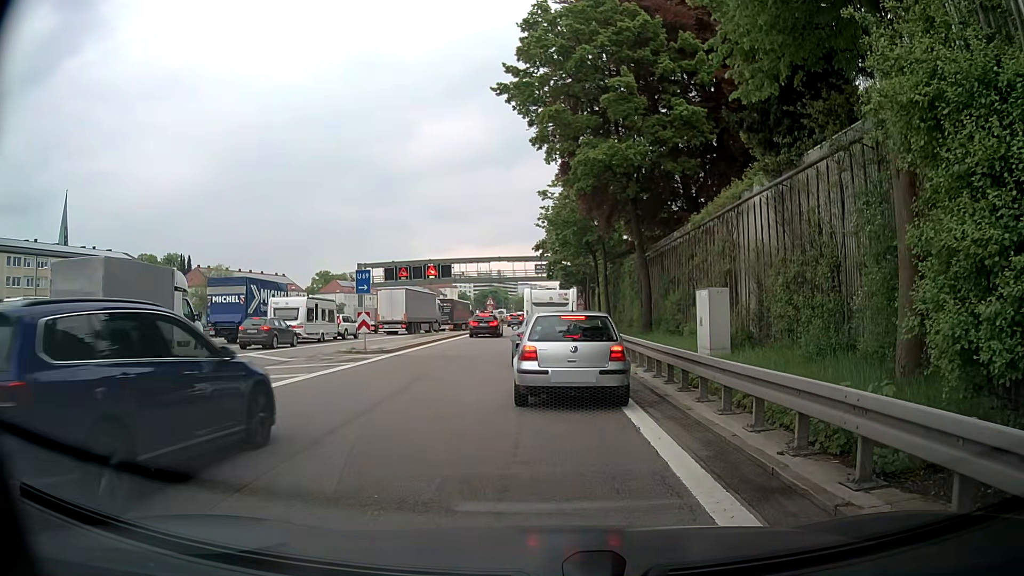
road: motorway_link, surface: asphalt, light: Day
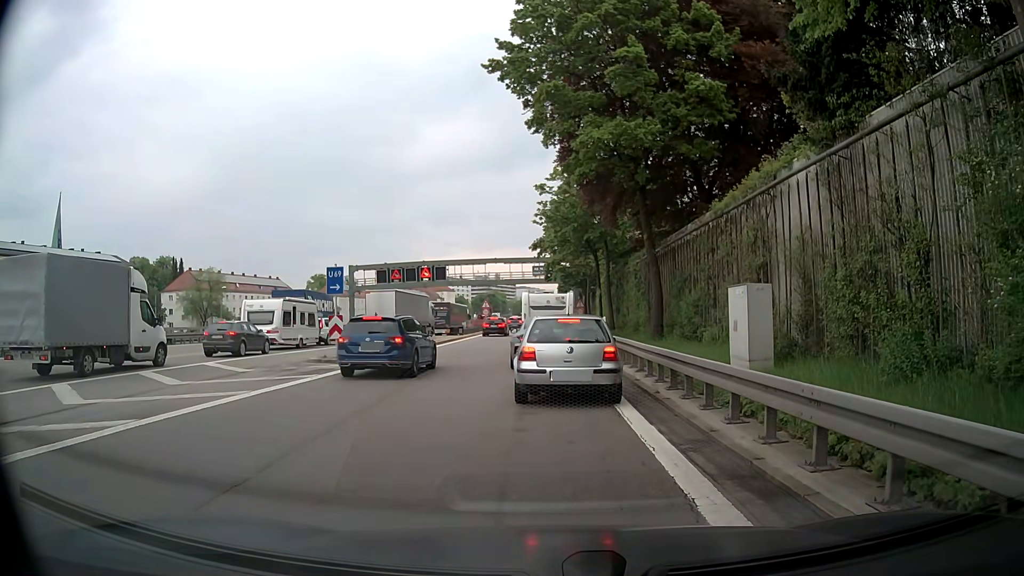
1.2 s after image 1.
(0.0, +3.3) m; 0°
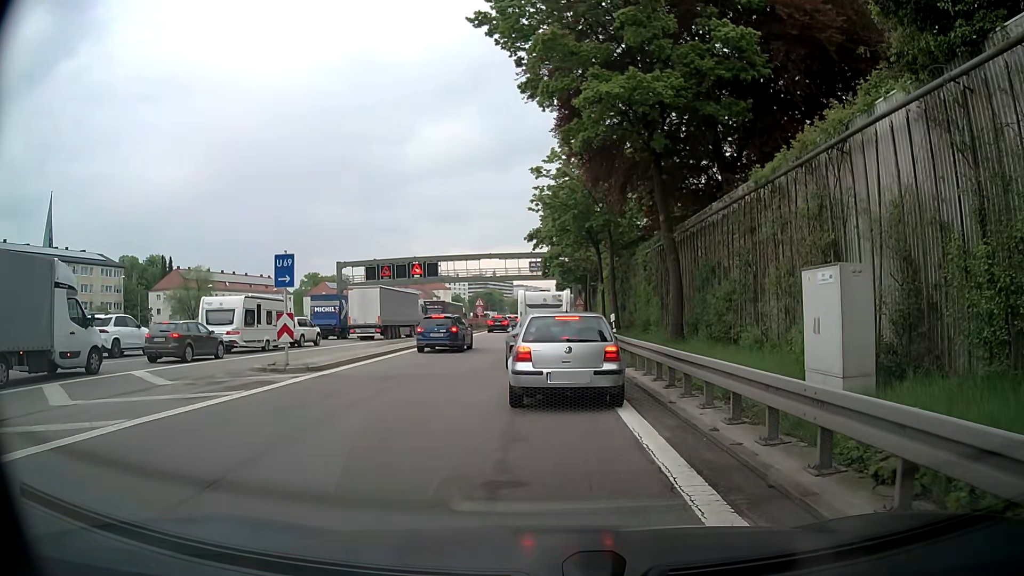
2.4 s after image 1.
(+0.1, +4.3) m; +1°
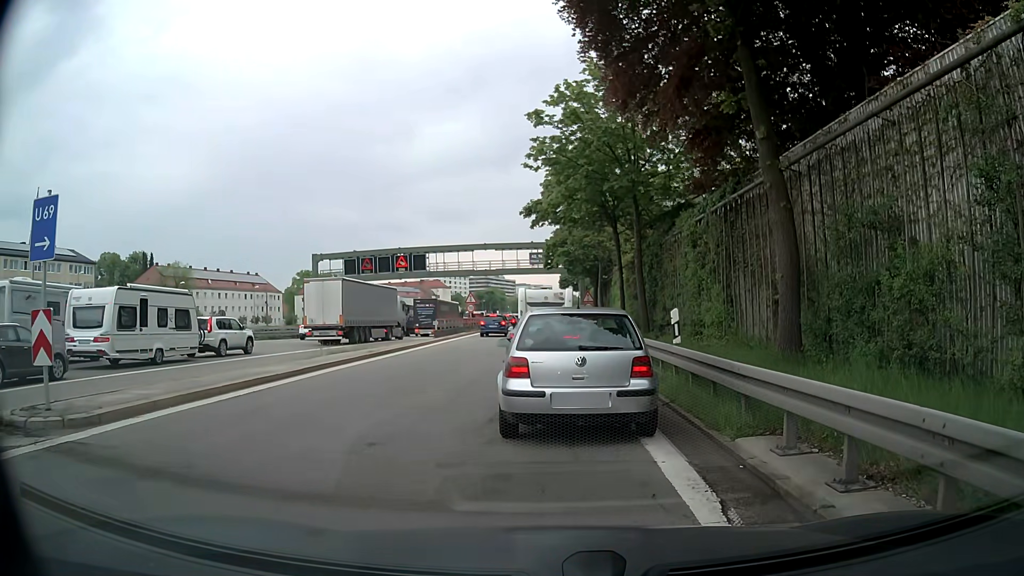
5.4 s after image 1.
(0.0, +9.9) m; -1°
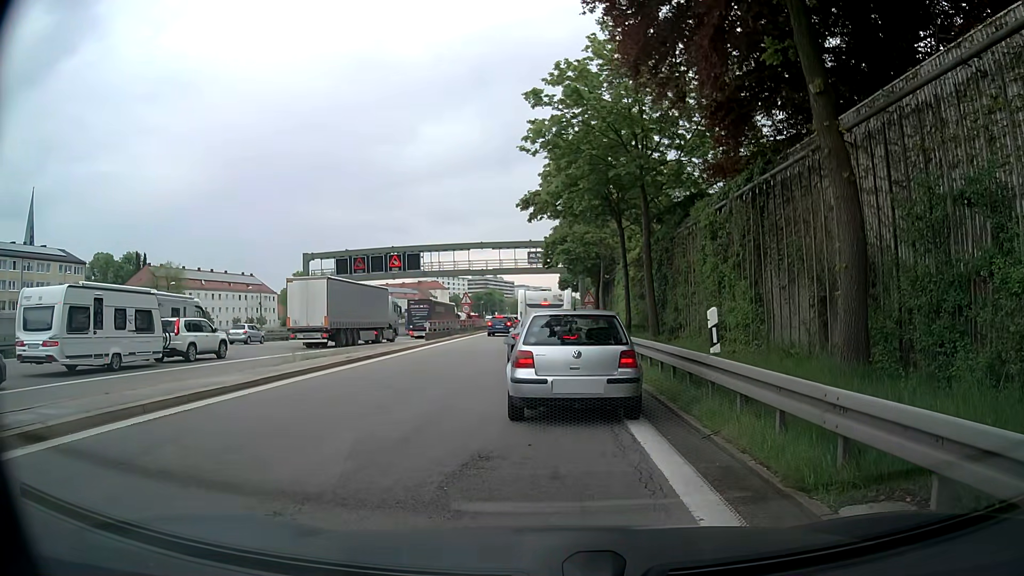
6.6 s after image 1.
(0.0, +2.6) m; +1°
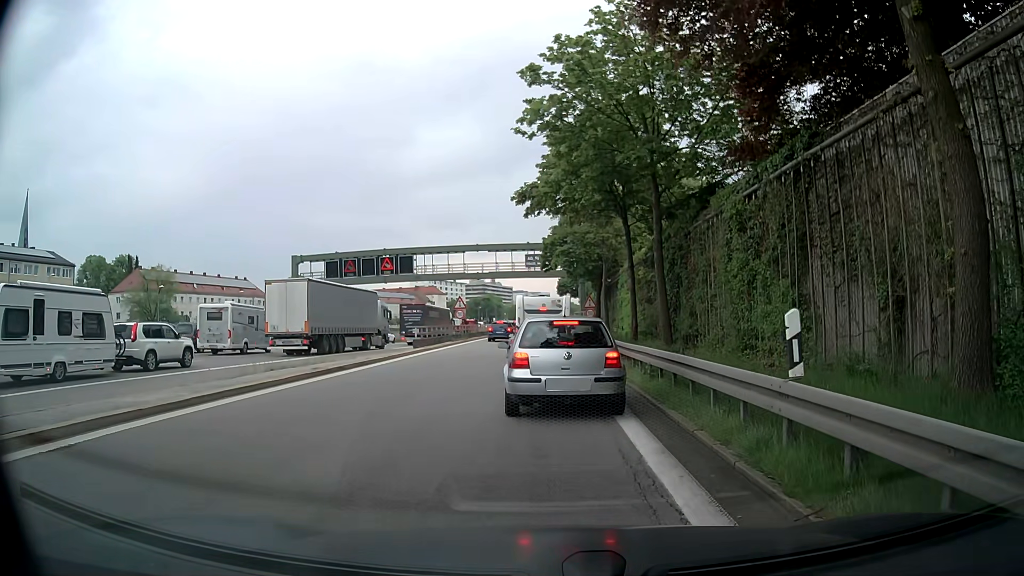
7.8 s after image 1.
(-0.1, +3.0) m; -2°
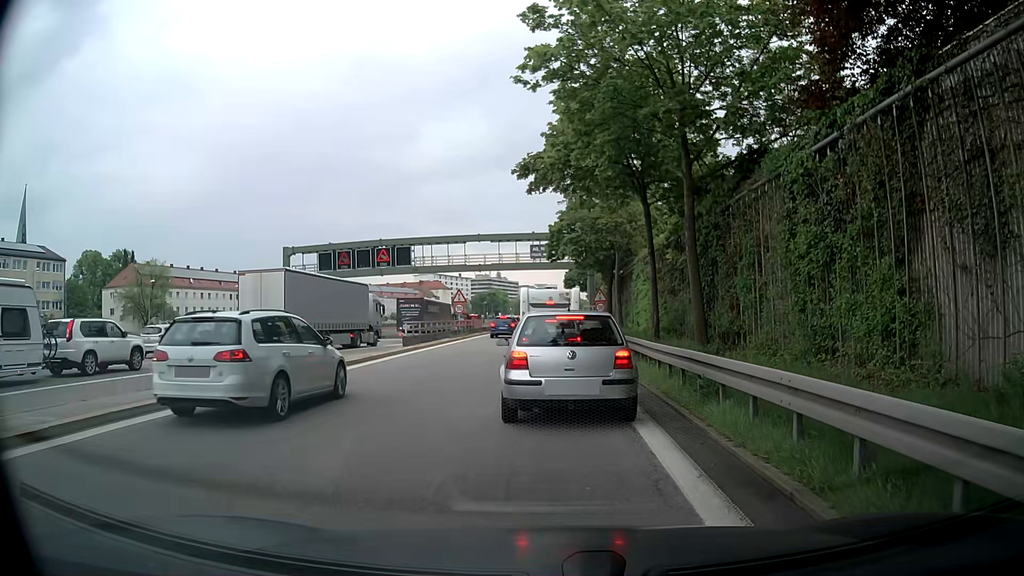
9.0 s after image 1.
(0.0, +4.0) m; -2°
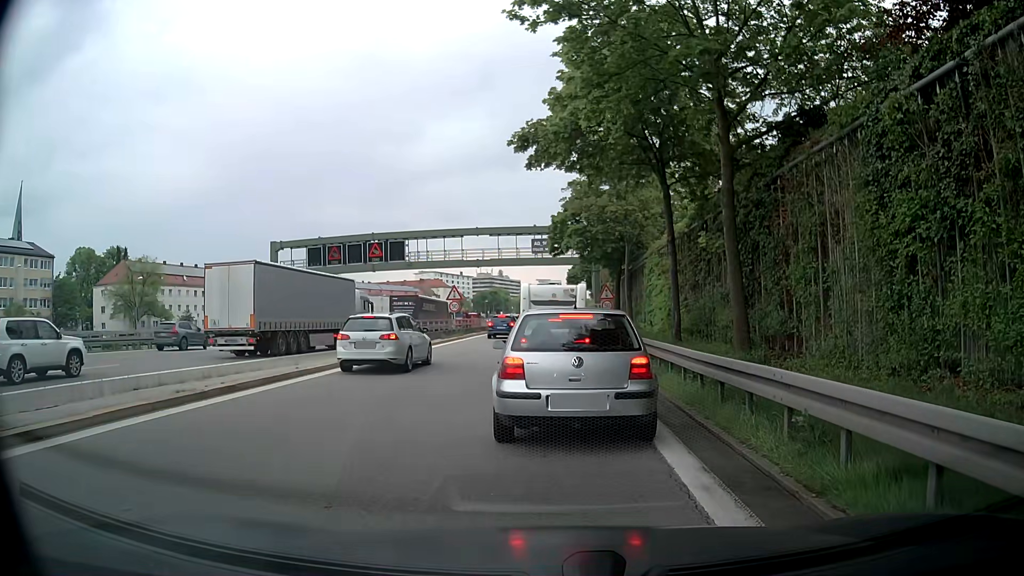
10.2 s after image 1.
(+0.1, +3.6) m; 0°
